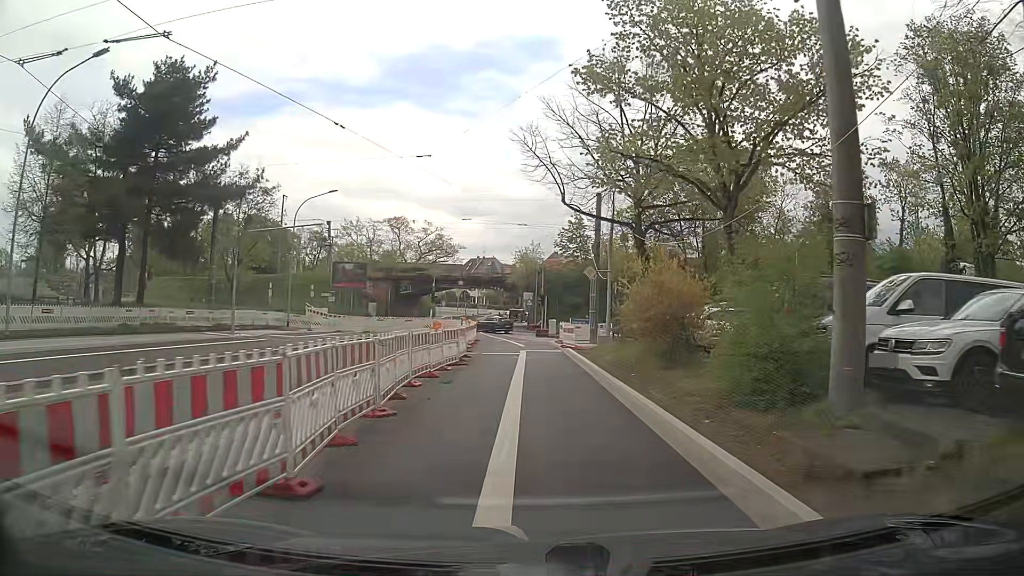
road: secondary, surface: asphalt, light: Day
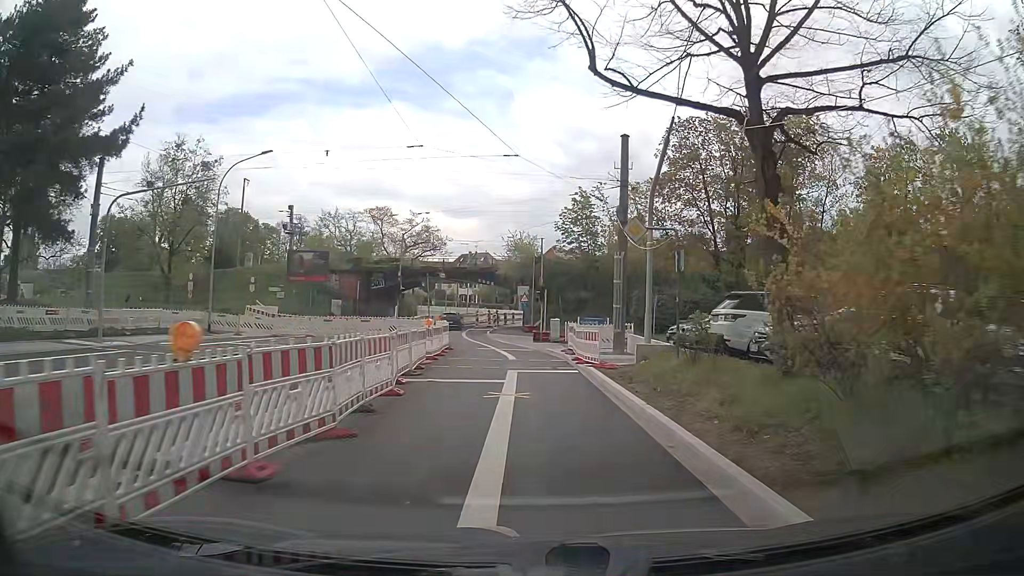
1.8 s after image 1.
(0.0, +12.5) m; 0°
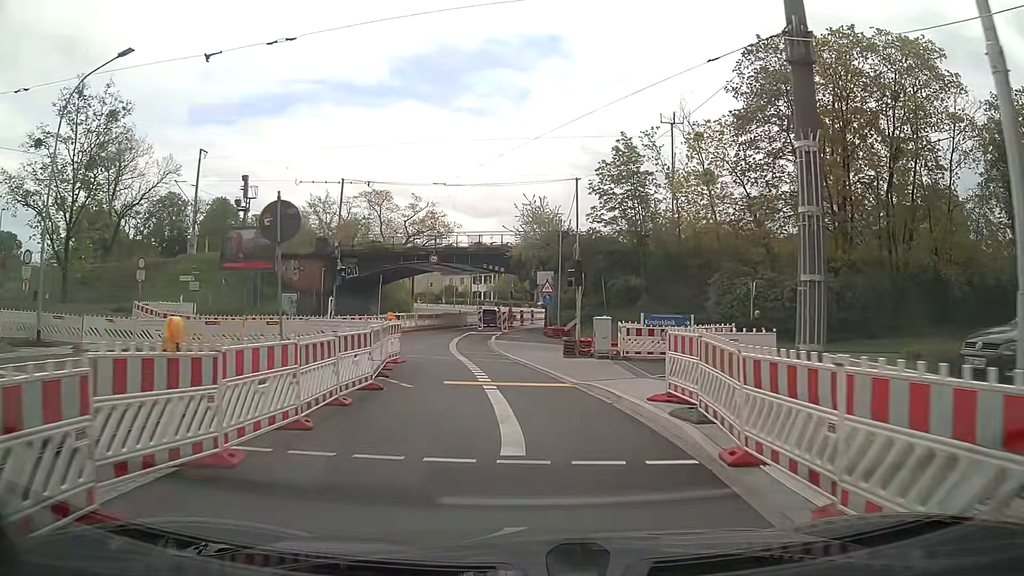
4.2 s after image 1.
(-0.2, +16.8) m; -2°
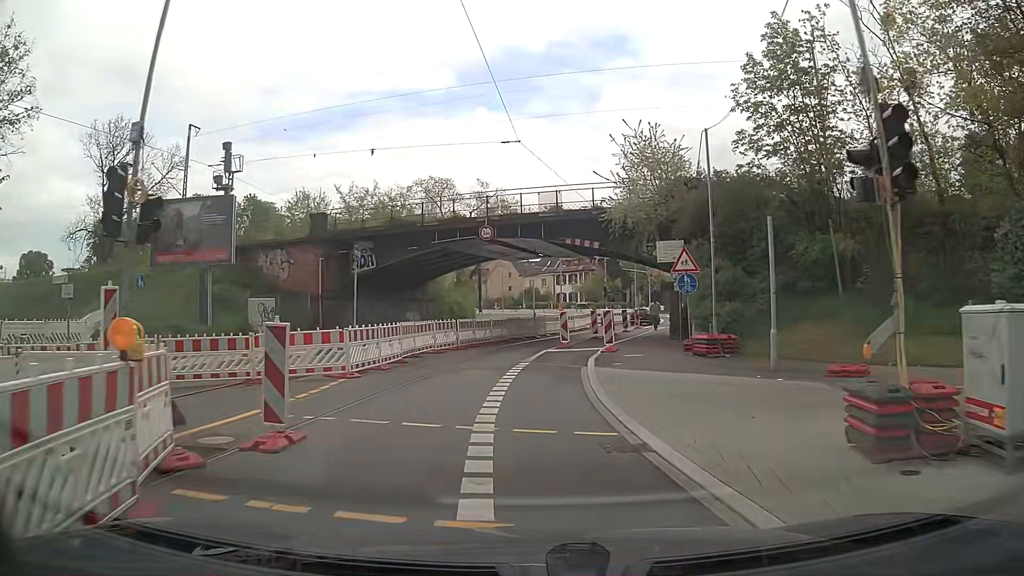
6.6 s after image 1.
(-0.9, +16.9) m; -6°
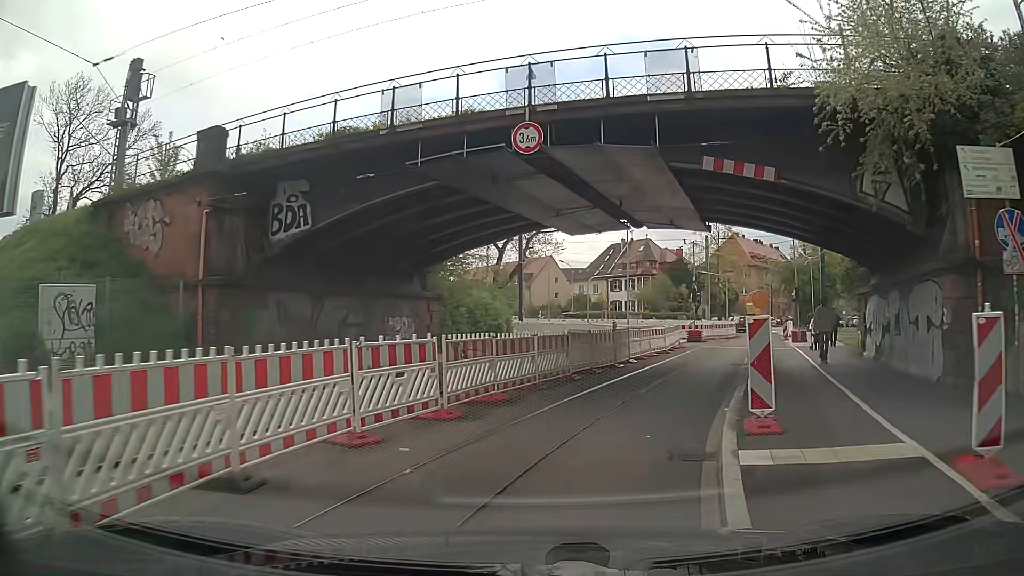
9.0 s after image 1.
(-1.0, +16.0) m; -4°
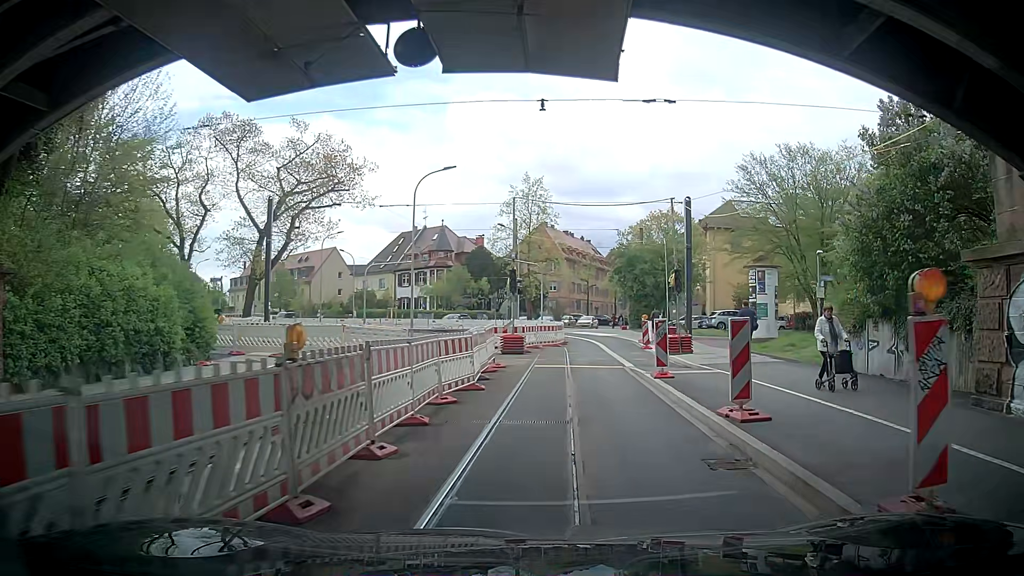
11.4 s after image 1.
(+2.1, +14.6) m; +18°
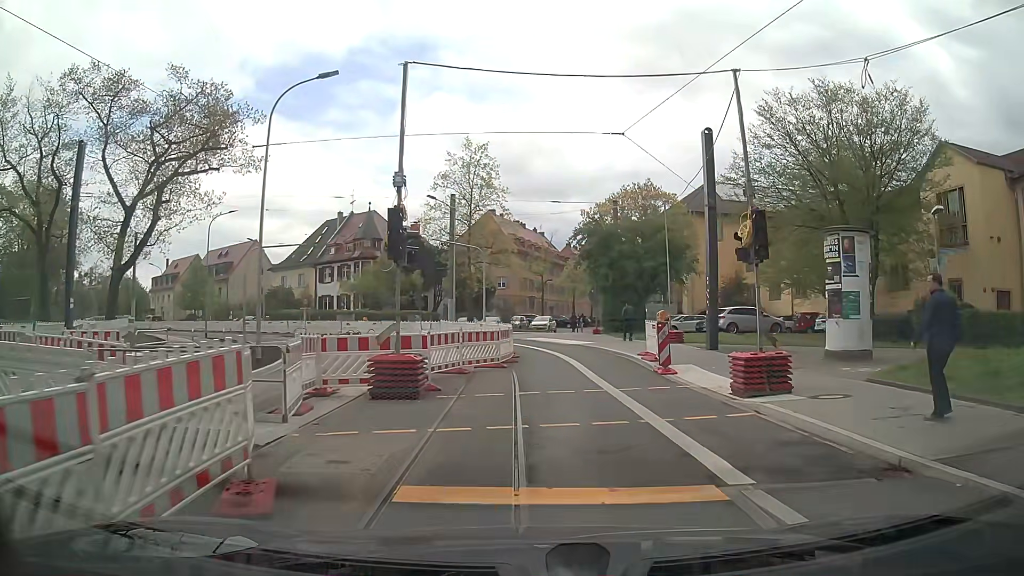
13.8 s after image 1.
(+0.5, +14.4) m; +3°
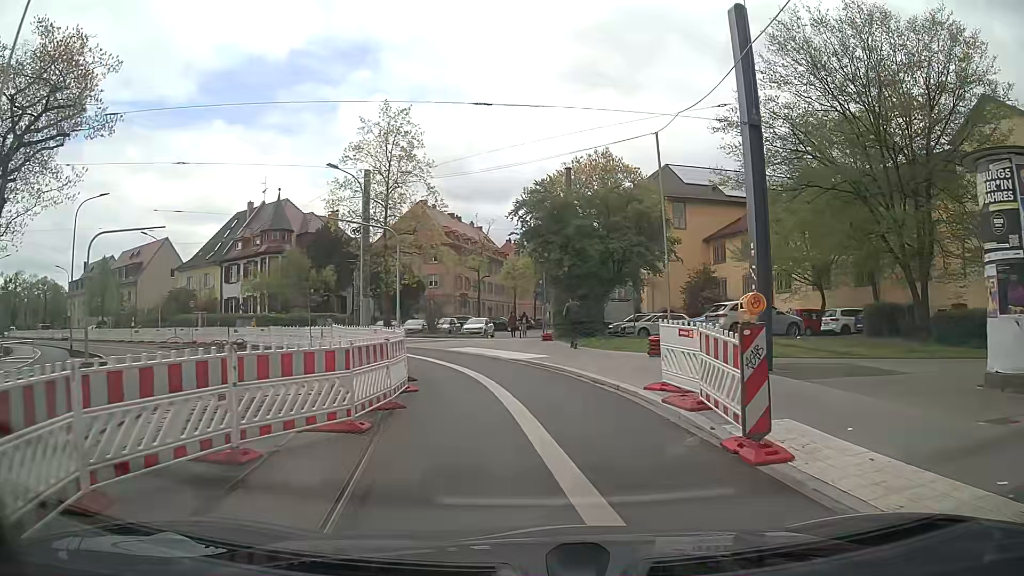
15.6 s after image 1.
(+0.5, +10.5) m; +5°
(0, +10) (-2, +20) (-6, +29) (-12, +37) (-20, +43) (-28, +49) (-37, +54) (-45, +59) (-54, +65) (-62, +70) m
